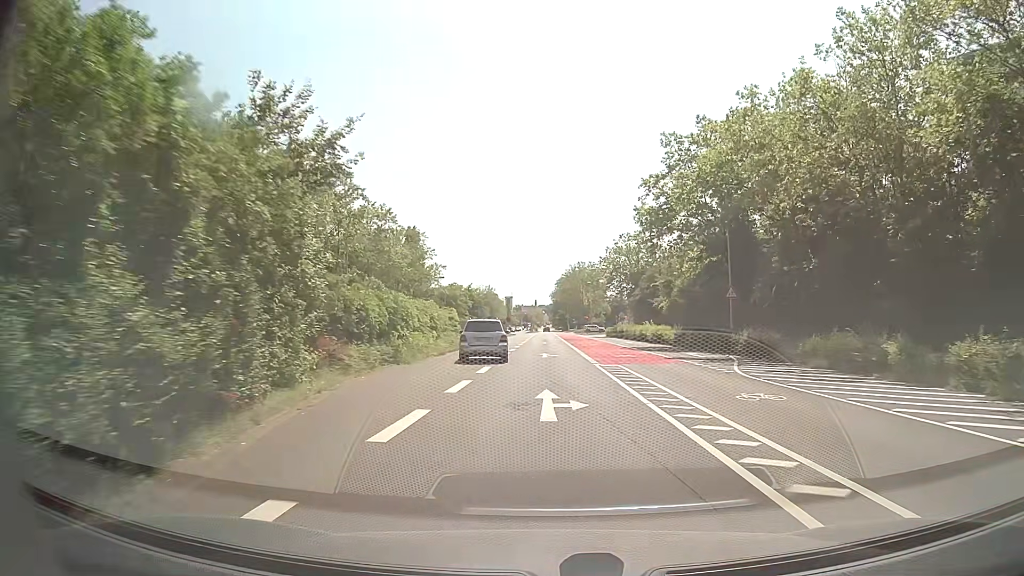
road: secondary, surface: asphalt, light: Day
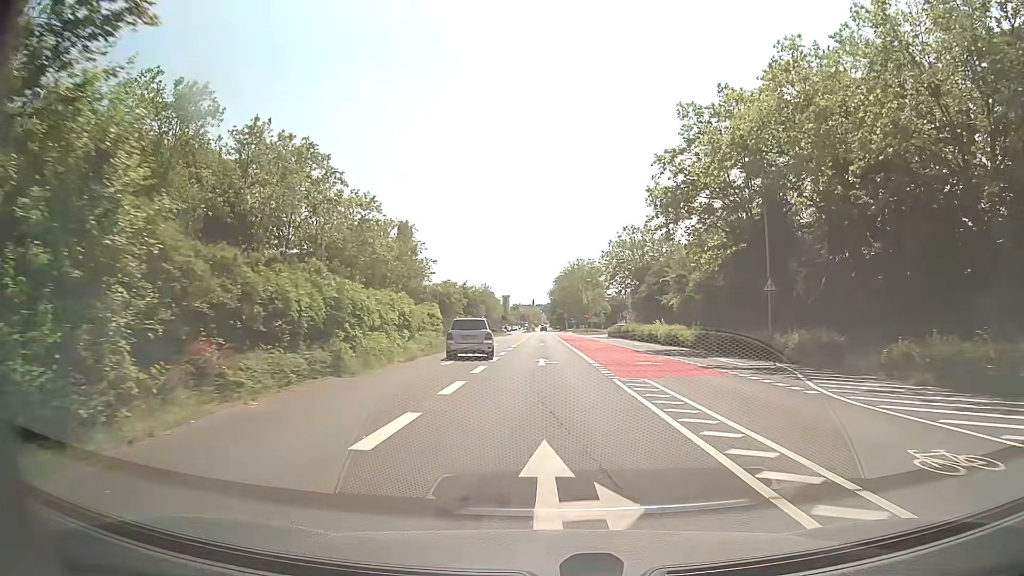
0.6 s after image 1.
(0.0, +6.8) m; 0°
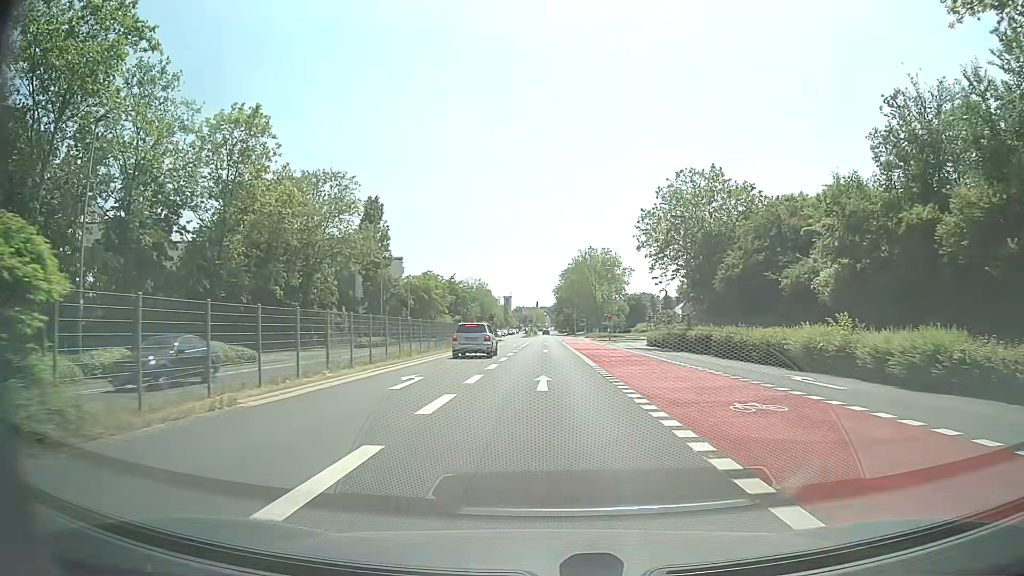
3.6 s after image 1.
(-0.1, +33.3) m; -1°
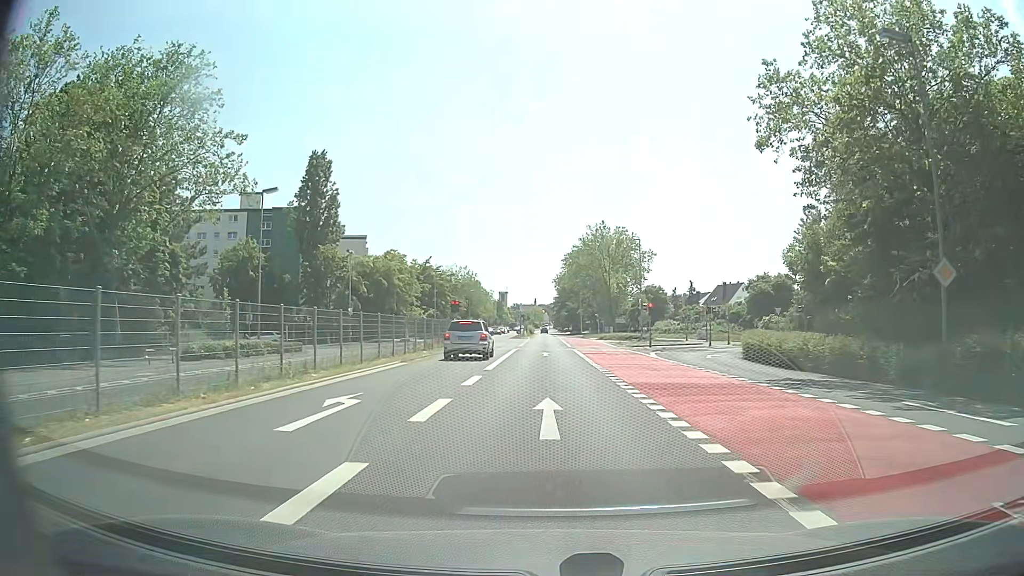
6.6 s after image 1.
(+0.1, +31.6) m; 0°
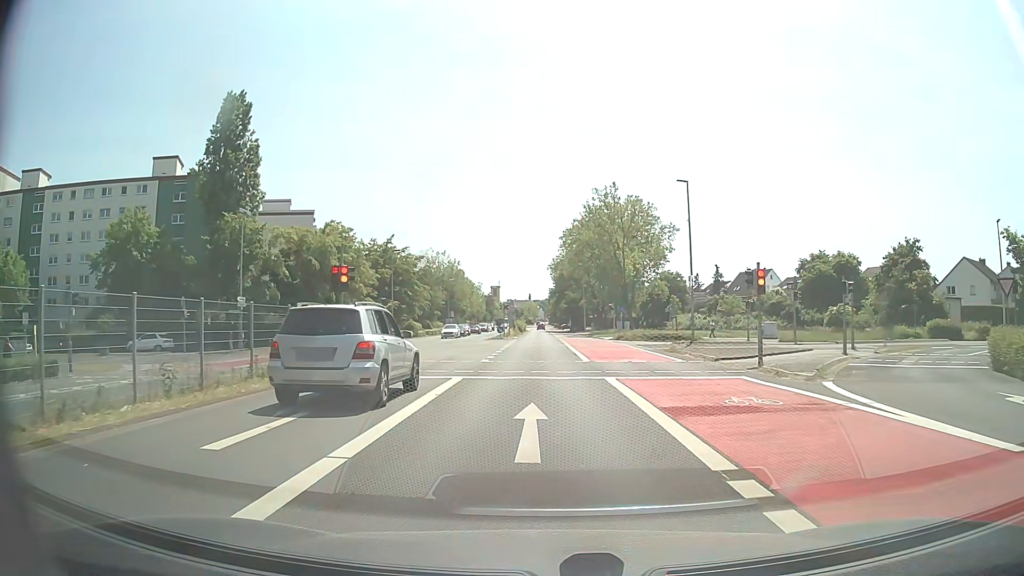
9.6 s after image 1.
(+0.3, +25.9) m; 0°
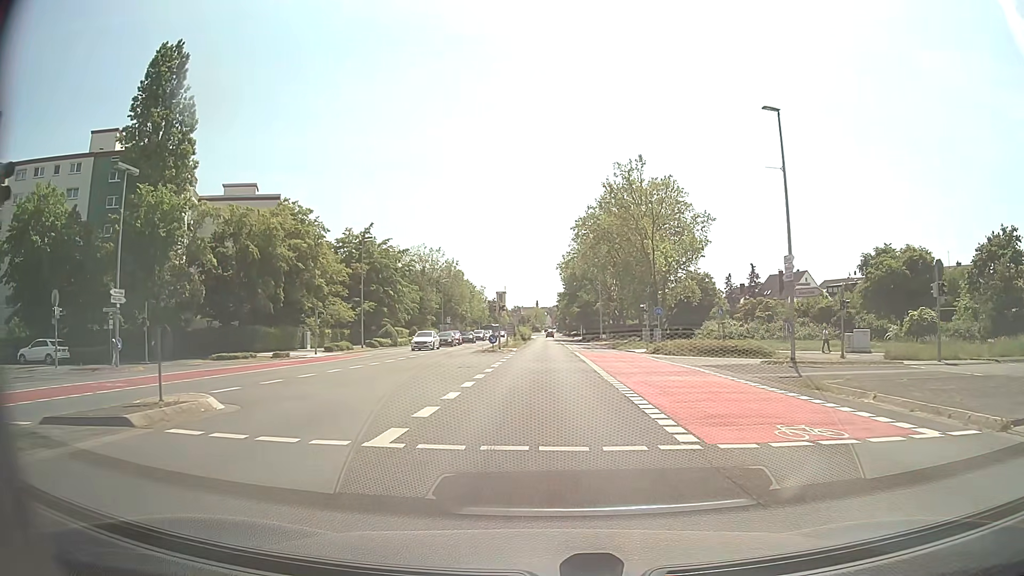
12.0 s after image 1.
(-0.1, +16.7) m; -1°
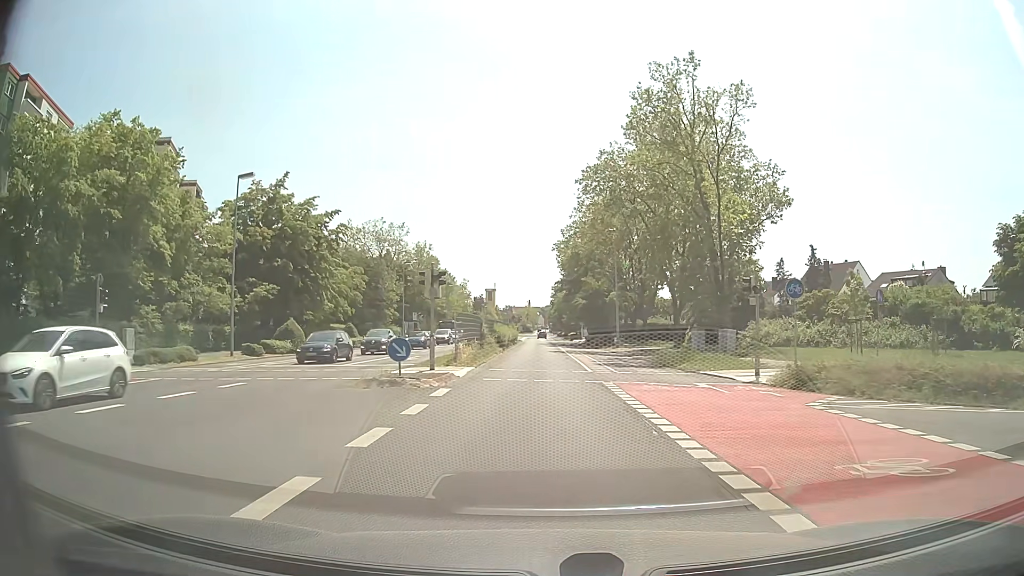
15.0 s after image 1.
(+0.2, +26.8) m; +1°
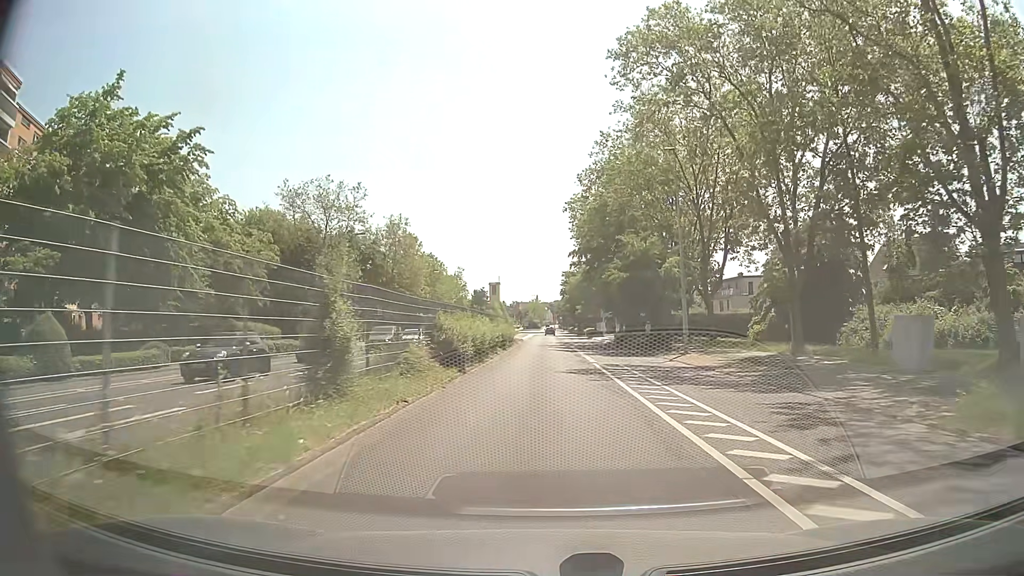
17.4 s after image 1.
(0.0, +25.9) m; 0°
(0, +10) (0, +20) (0, +30) (0, +40) (0, +50) (0, +60) (0, +70) (0, +80) (0, +90) (0, +100) m
